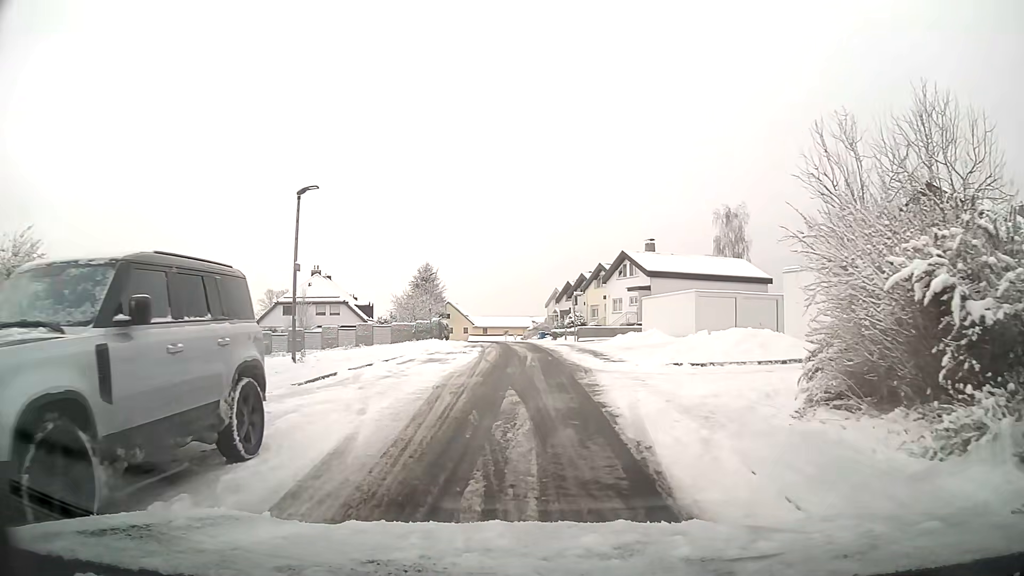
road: unclassified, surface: asphalt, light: Day
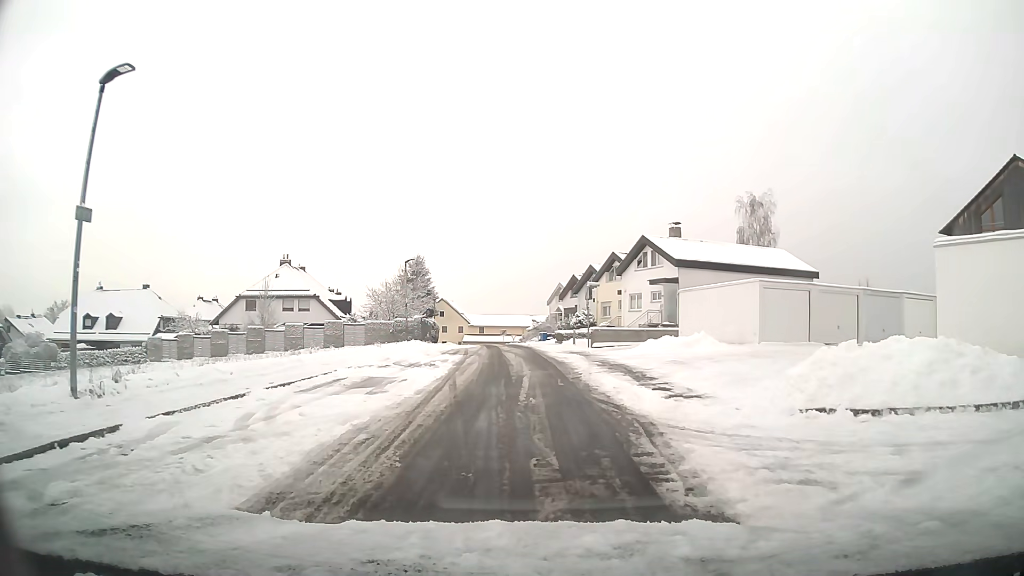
(0.0, +9.7) m; 0°
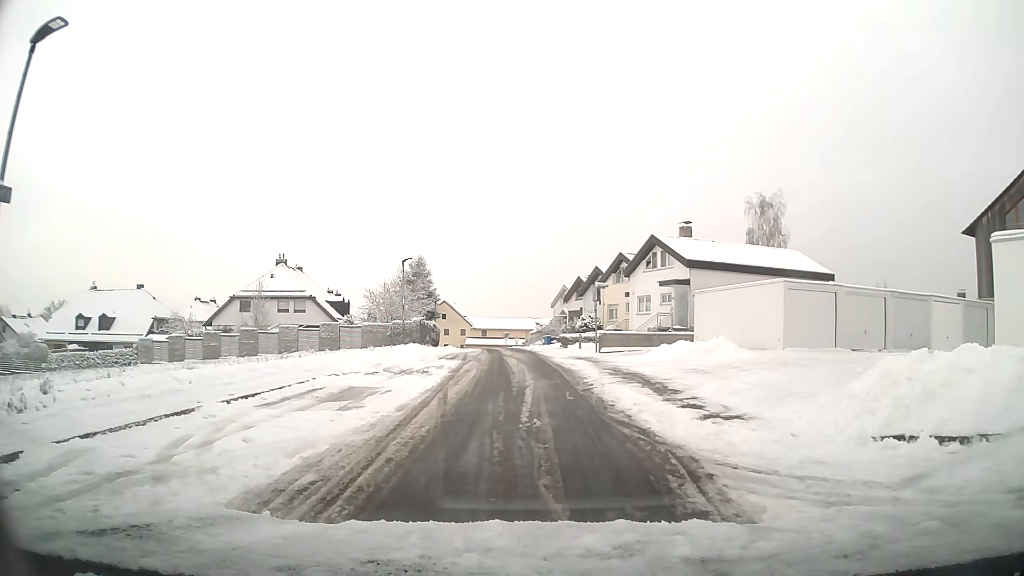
(0.0, +2.2) m; 0°
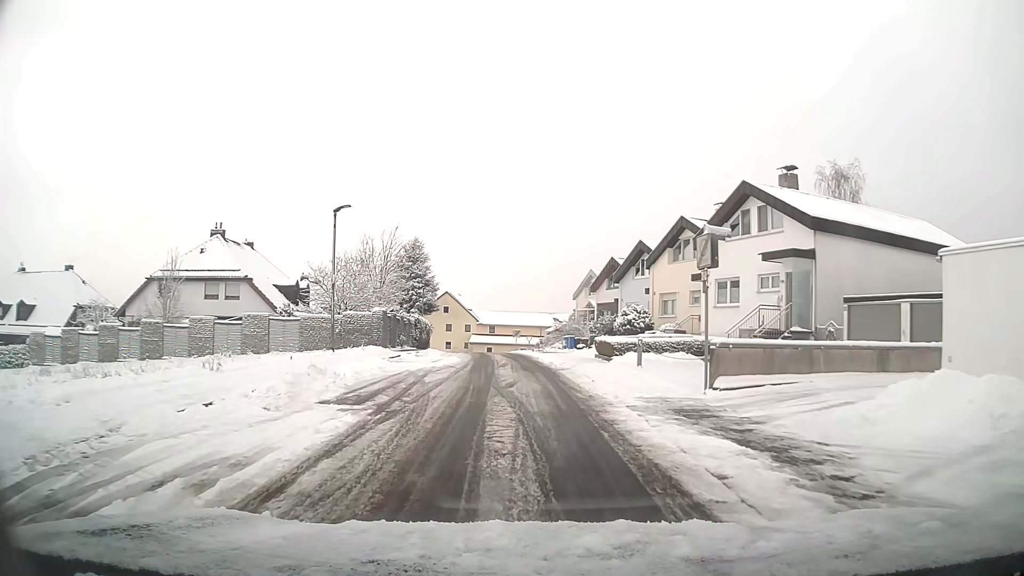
(-0.2, +16.9) m; -1°
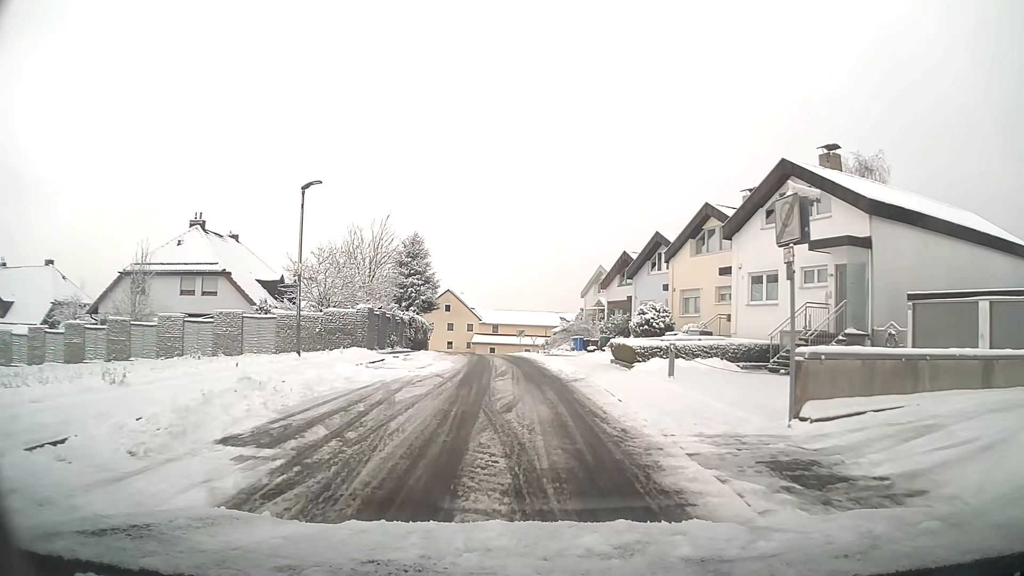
(0.0, +4.0) m; 0°
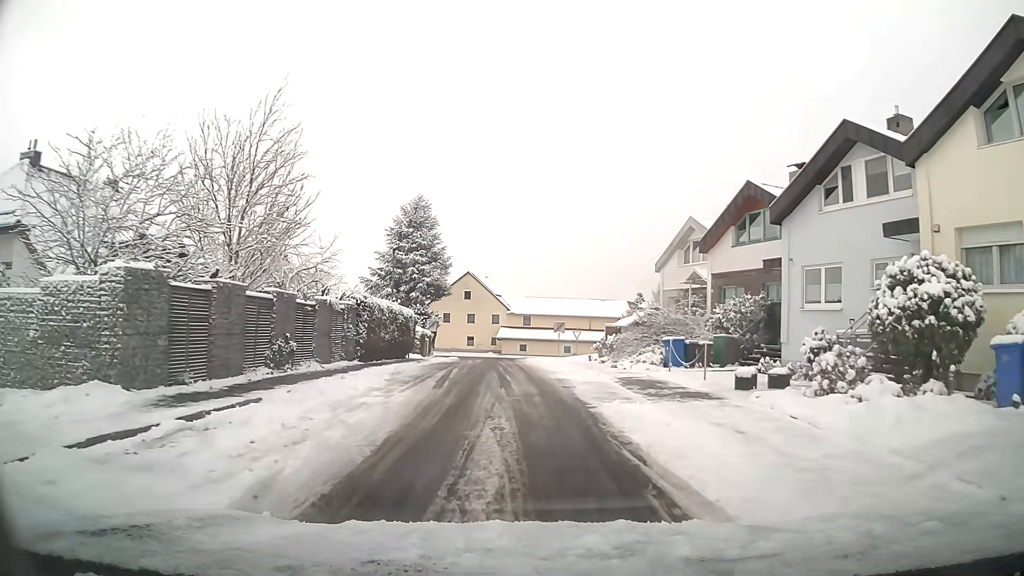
(-0.5, +20.6) m; -3°
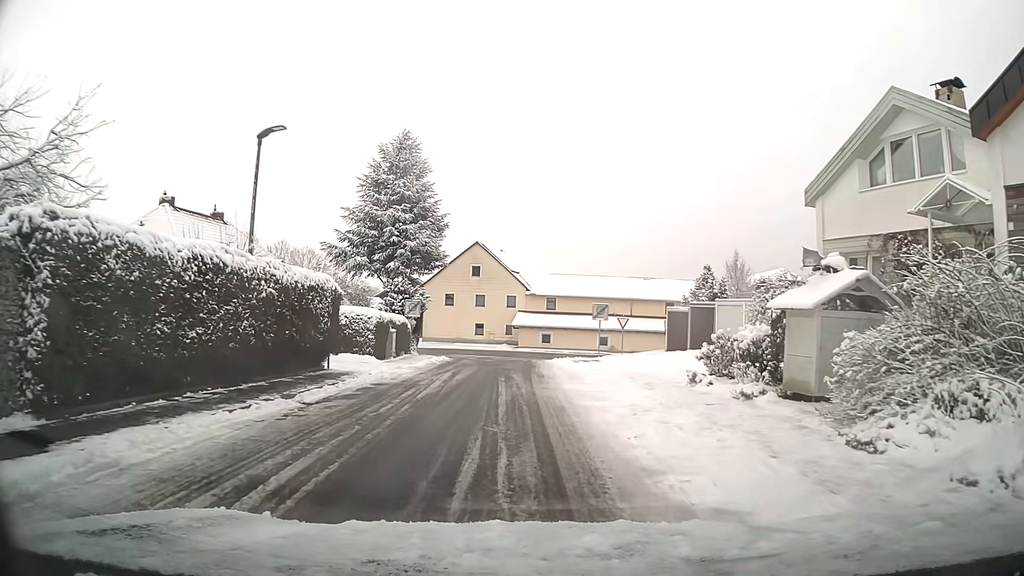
(-0.3, +17.8) m; -2°
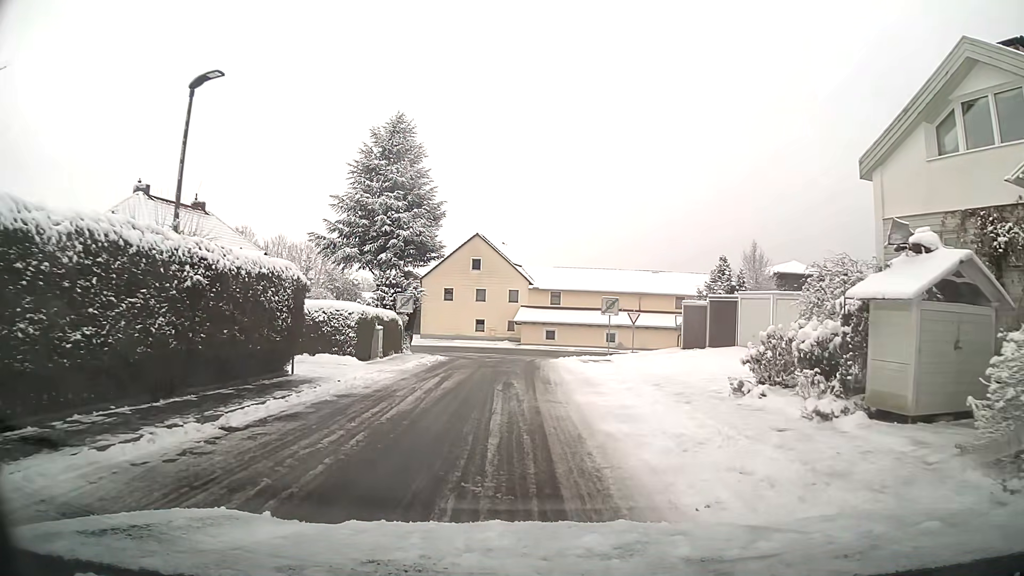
(0.0, +3.2) m; 0°
(0, +10) (0, +20) (0, +30) (+1, +40) (+7, +48) (+17, +50) (+27, +48) (+36, +46) (+46, +44) (+56, +42) m
